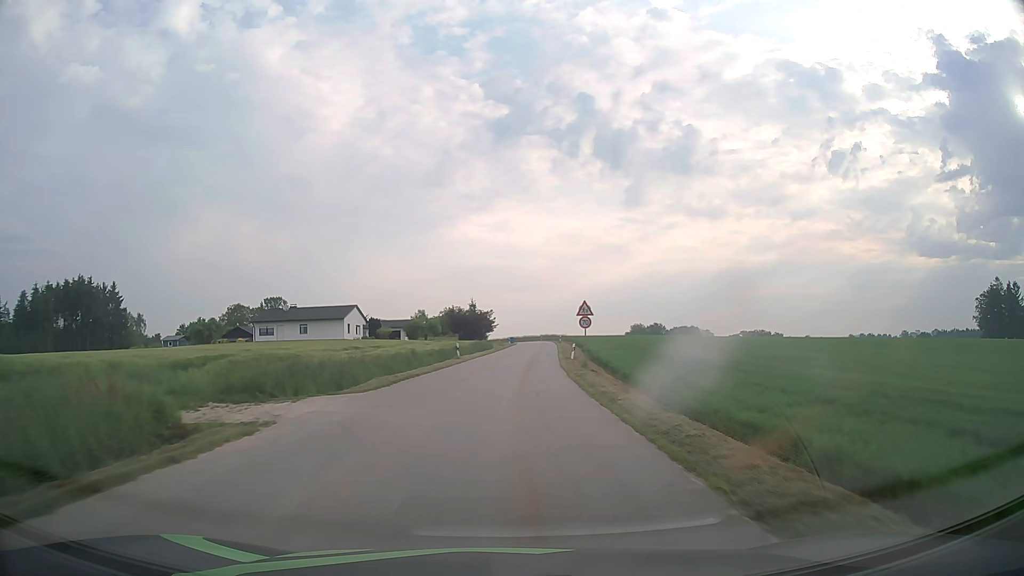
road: tertiary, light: Day
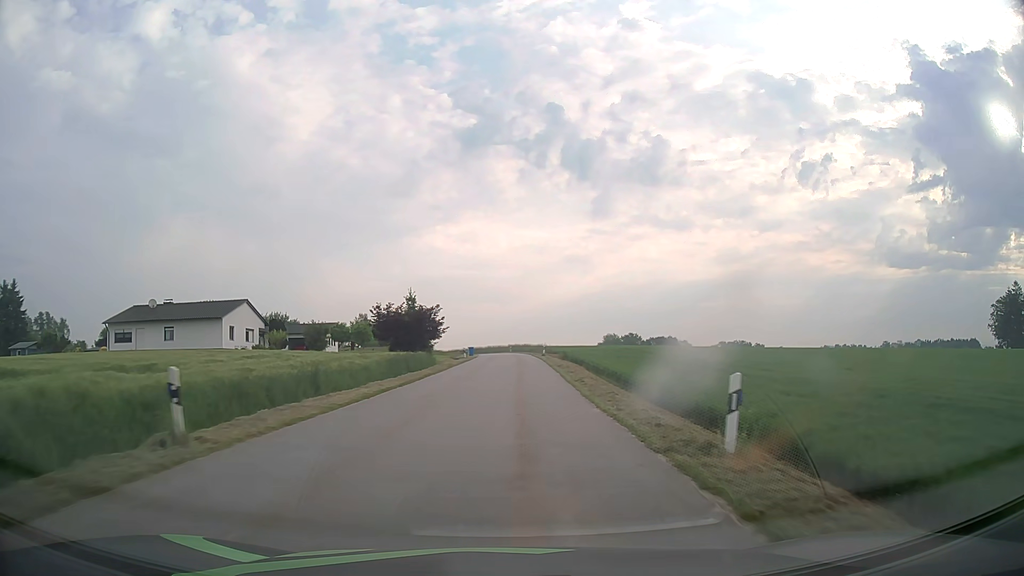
(+0.8, +32.1) m; +3°
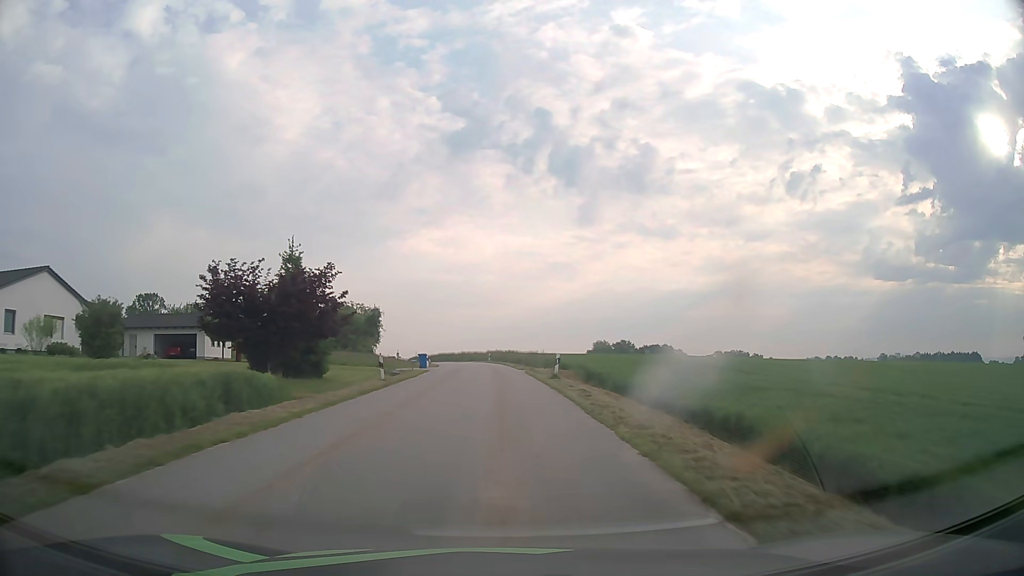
(+0.6, +31.9) m; +2°
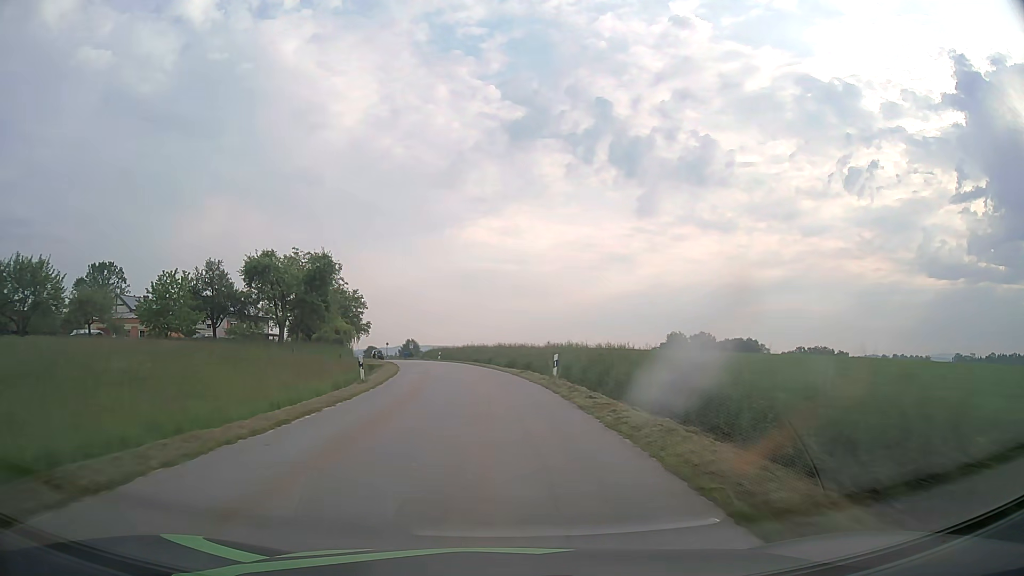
(-1.3, +53.2) m; -4°
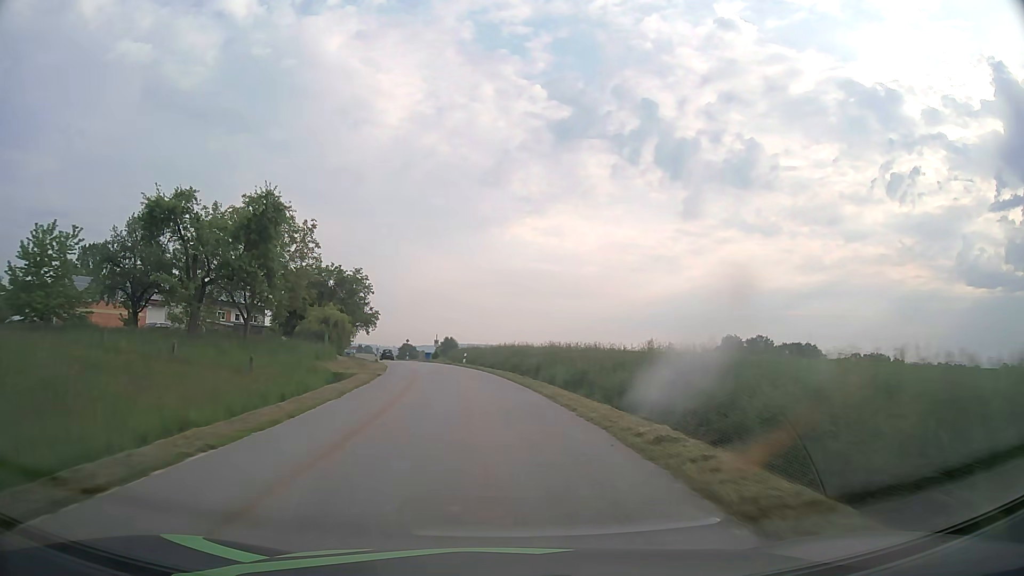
(-0.8, +21.5) m; -4°
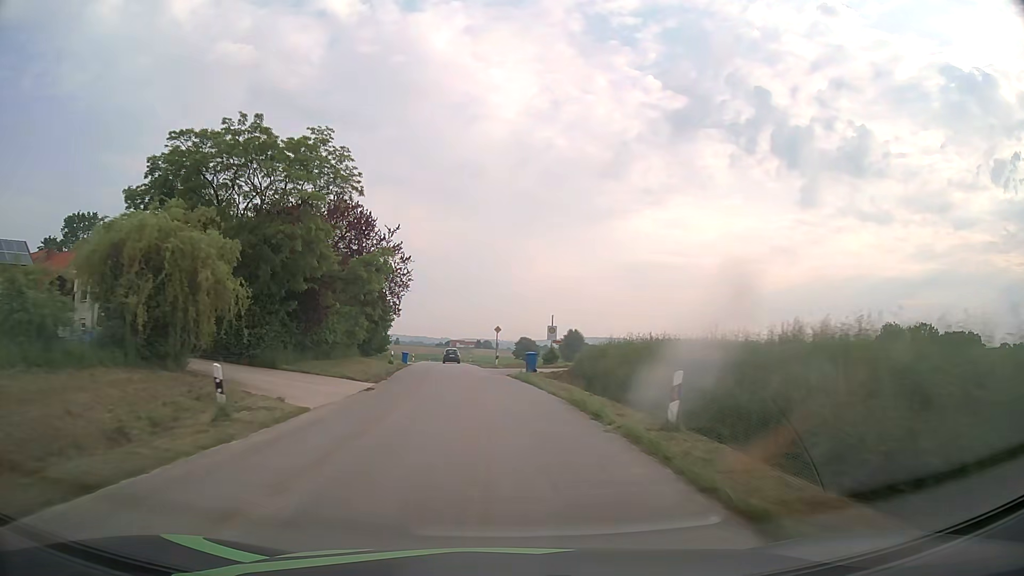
(-3.5, +43.0) m; -10°
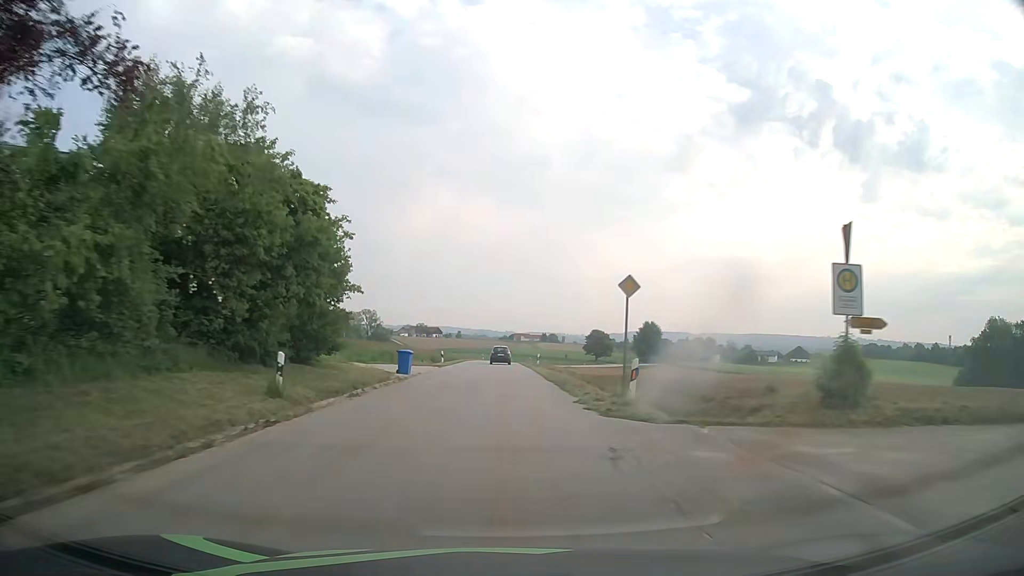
(-1.7, +32.6) m; -5°
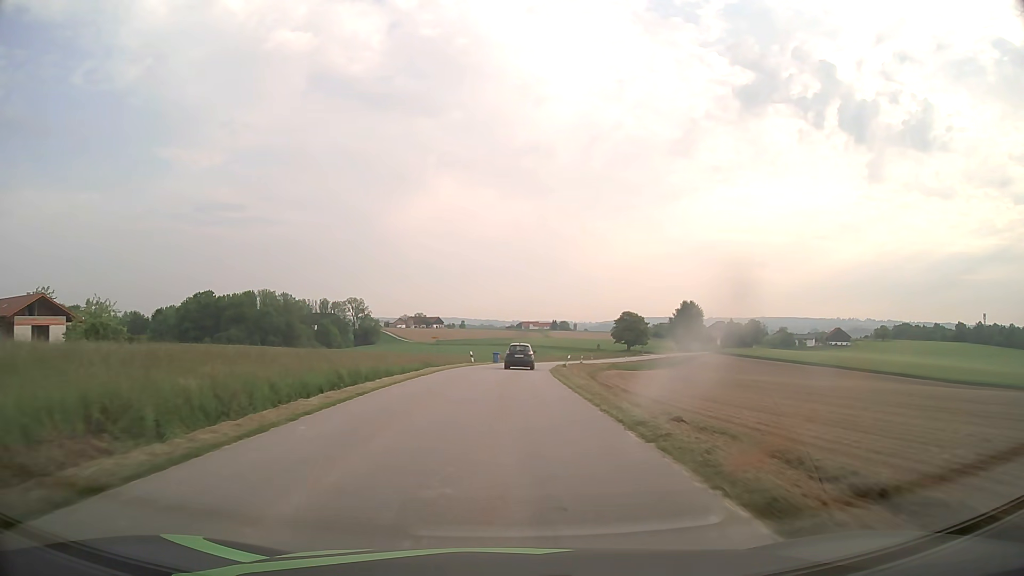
(-0.7, +53.4) m; -1°
(0, +10) (0, +20) (0, +30) (+1, +40) (+2, +50) (+3, +60) (+4, +70) (+6, +80) (+8, +89) (+11, +99) m
